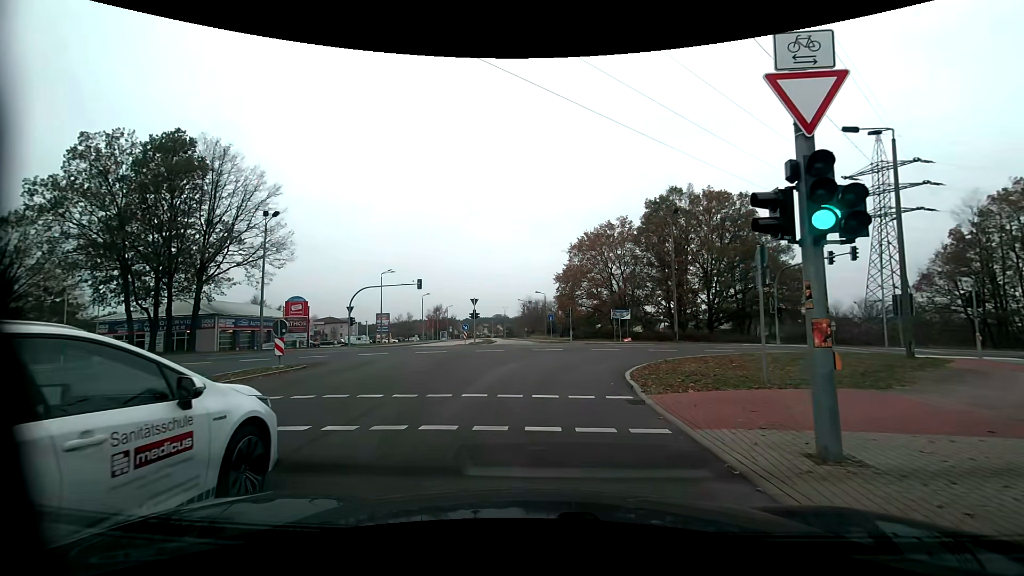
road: tertiary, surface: asphalt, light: Day
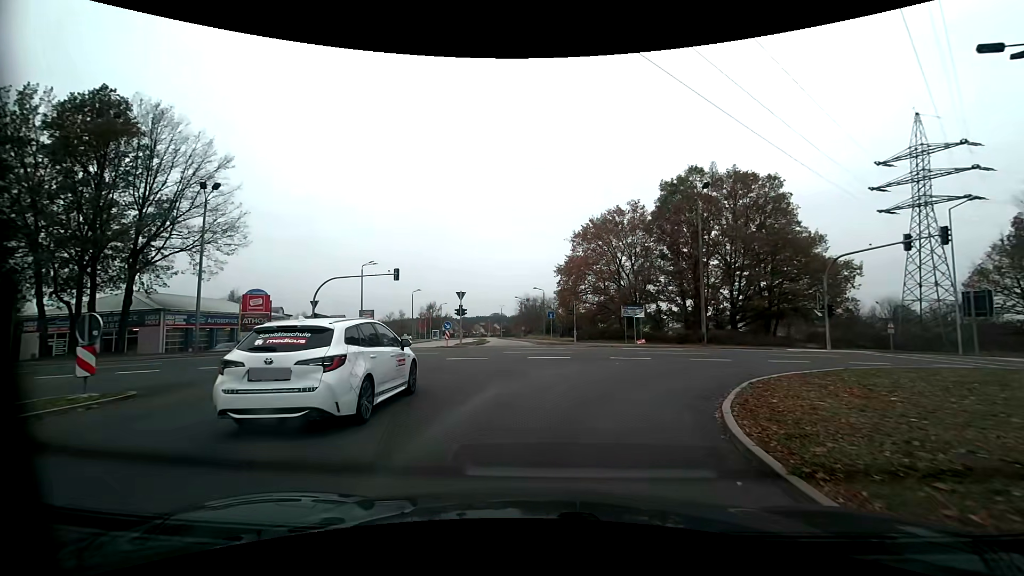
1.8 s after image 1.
(+0.1, +8.1) m; +2°
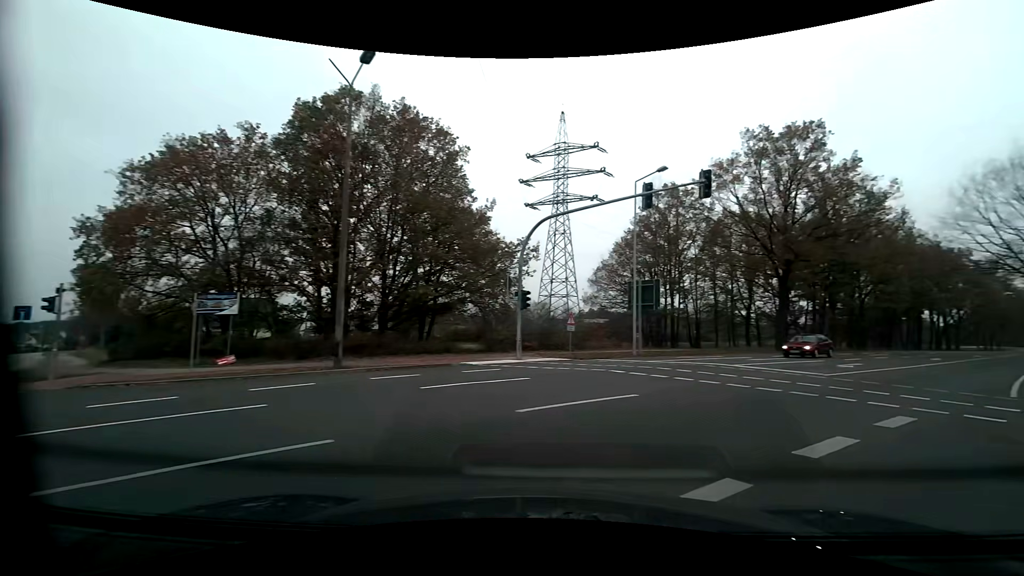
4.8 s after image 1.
(+4.8, +17.7) m; +41°
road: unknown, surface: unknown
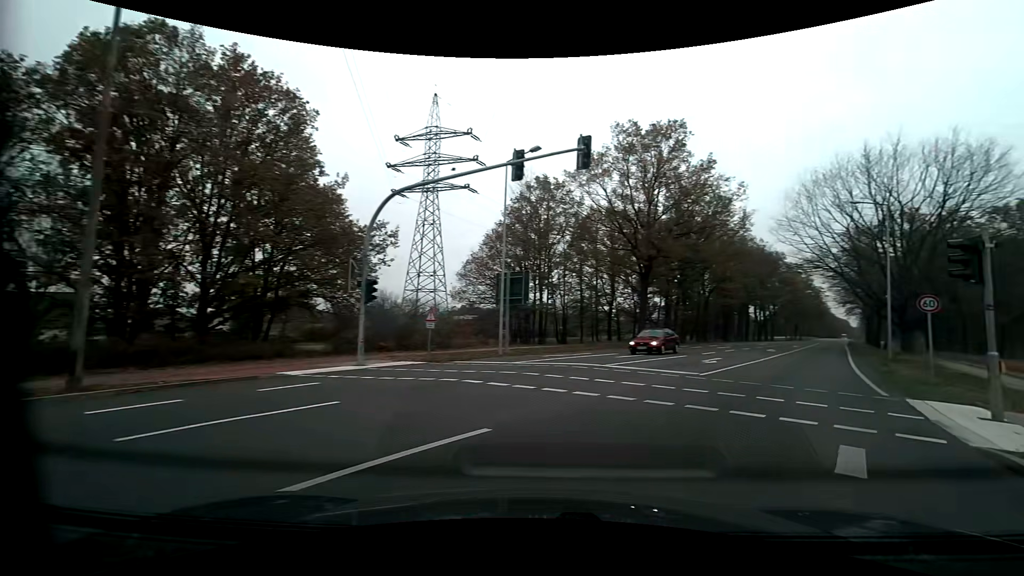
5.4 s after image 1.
(+0.4, +3.8) m; +14°
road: primary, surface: asphalt
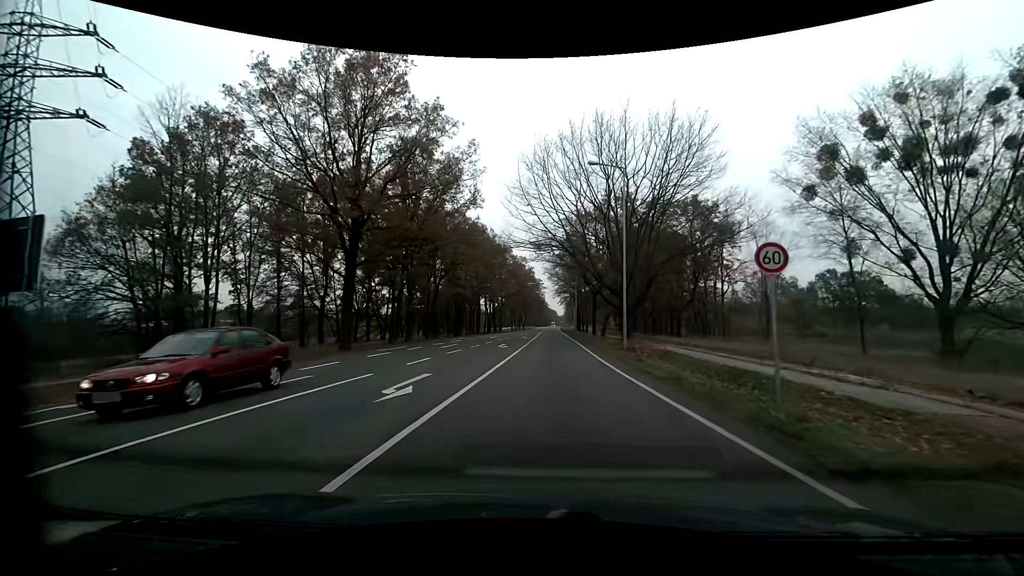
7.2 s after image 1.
(+4.3, +12.5) m; +28°
(0, +10) (0, +20) (+1, +30) (+1, +40) (+1, +50) (+1, +60) (+2, +70) (+2, +80) (+2, +90) (+2, +100) m
